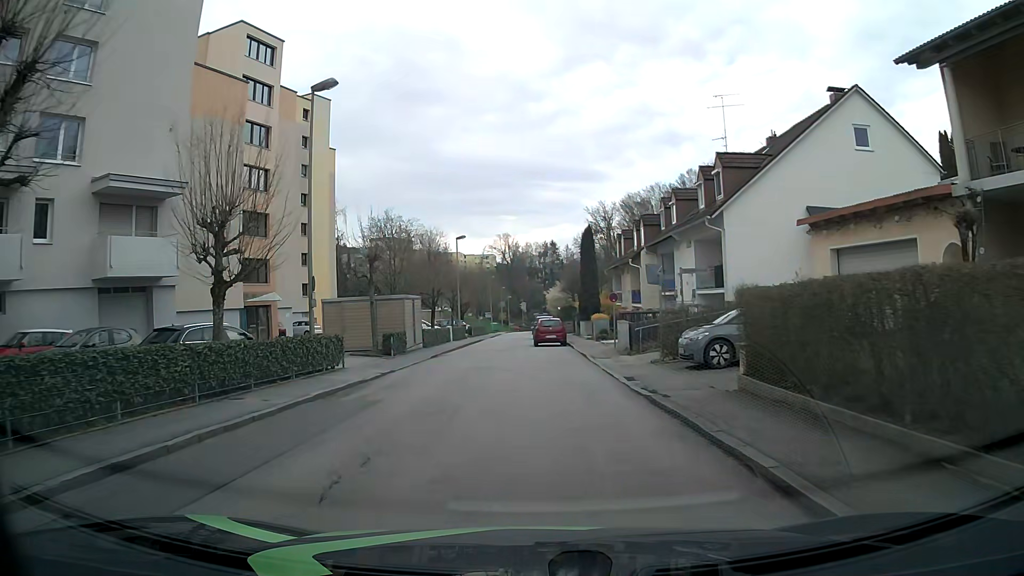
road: residential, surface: asphalt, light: Day
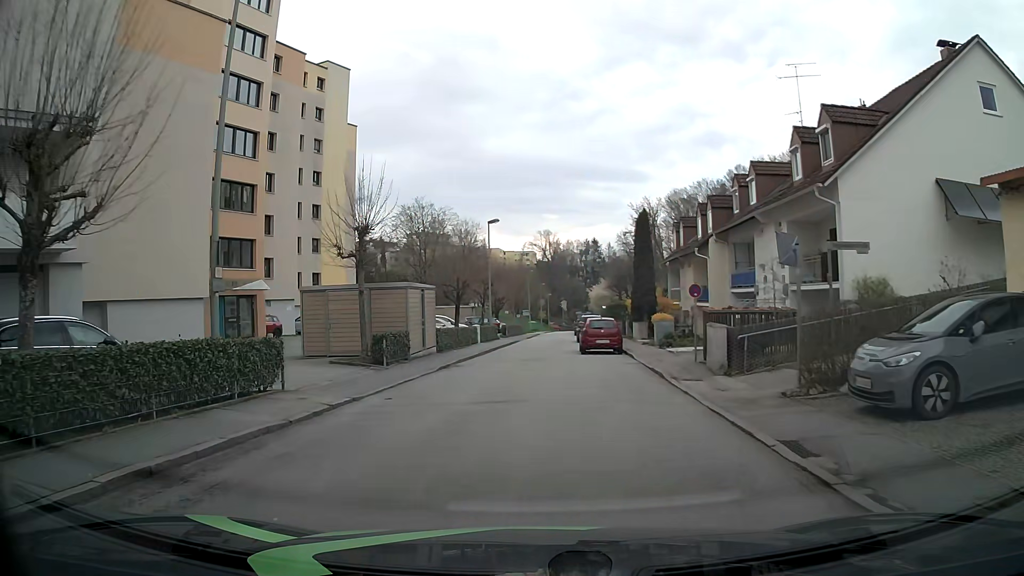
(-0.3, +7.8) m; -4°
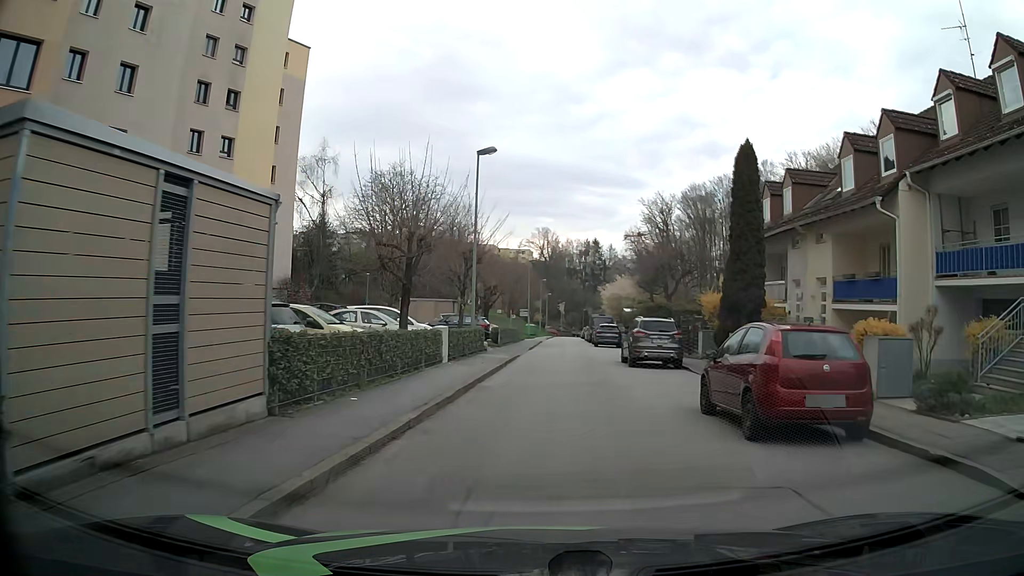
(-0.8, +19.3) m; +1°
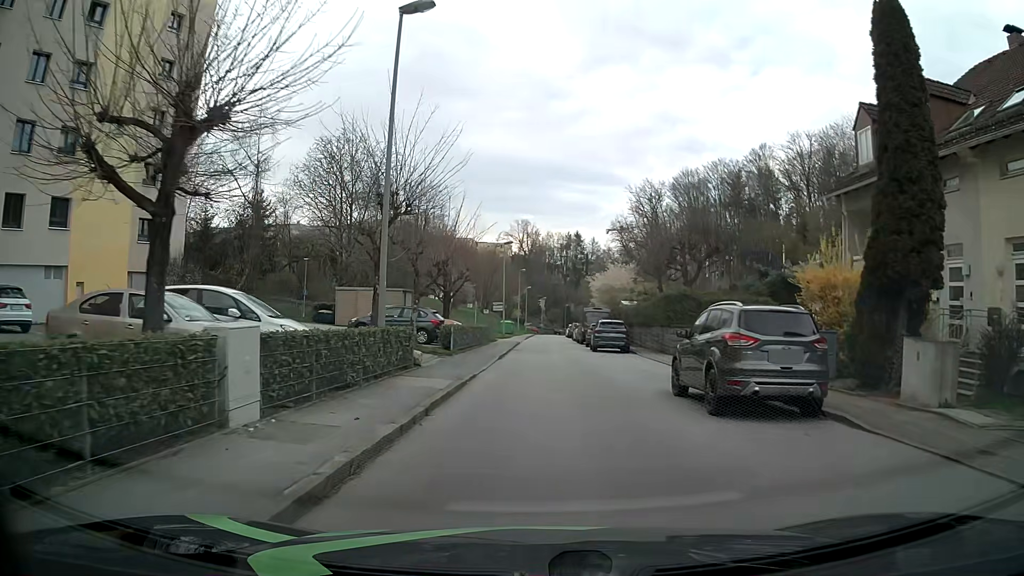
(+0.3, +12.9) m; +2°
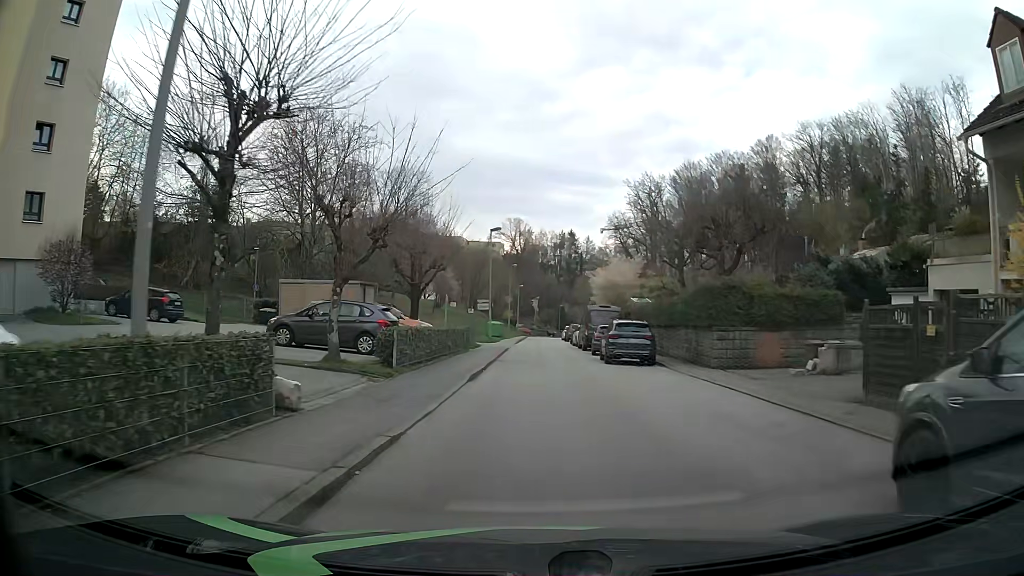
(0.0, +8.8) m; +1°
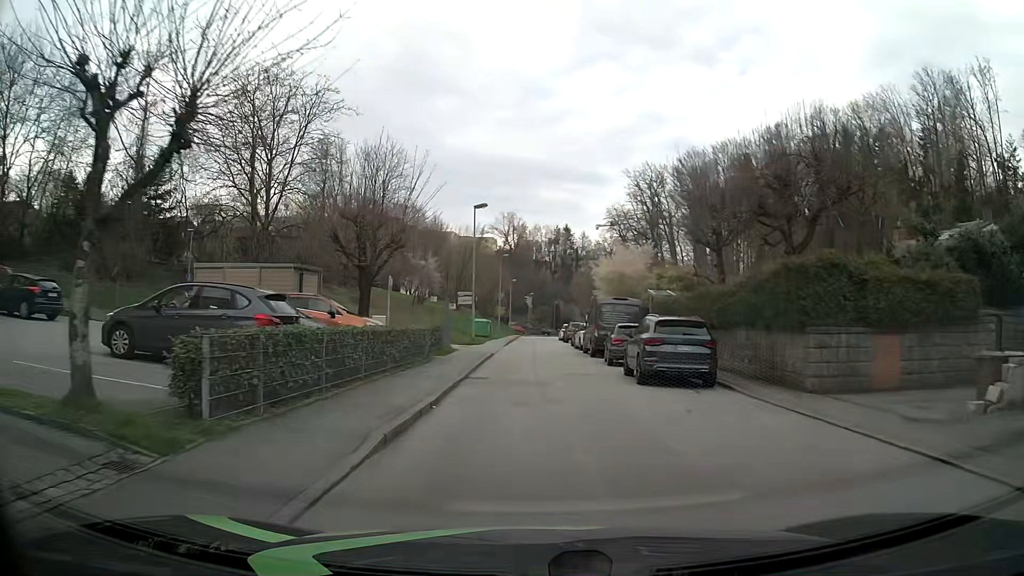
(-0.1, +8.8) m; -1°
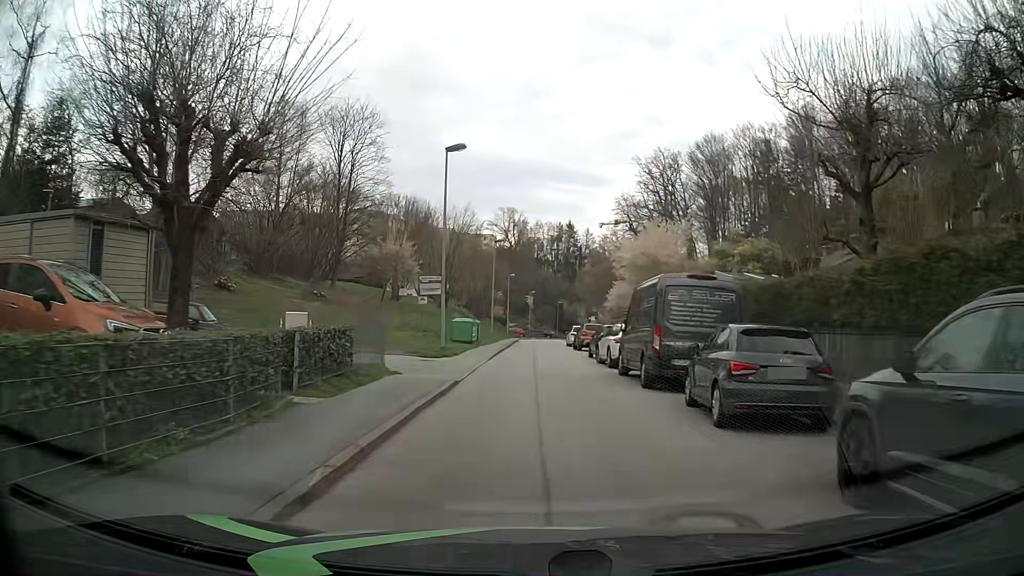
(+0.2, +13.2) m; +1°
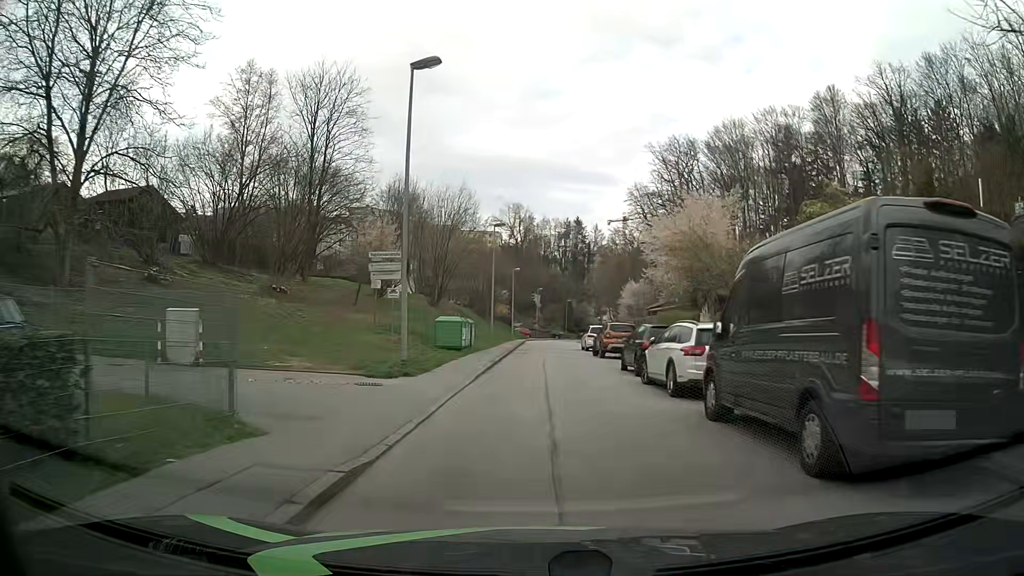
(-0.2, +8.9) m; -1°
(0, +10) (0, +20) (0, +30) (0, +40) (+1, +50) (+2, +60) (+3, +70) (+3, +80) (+4, +90) (+4, +100) m
